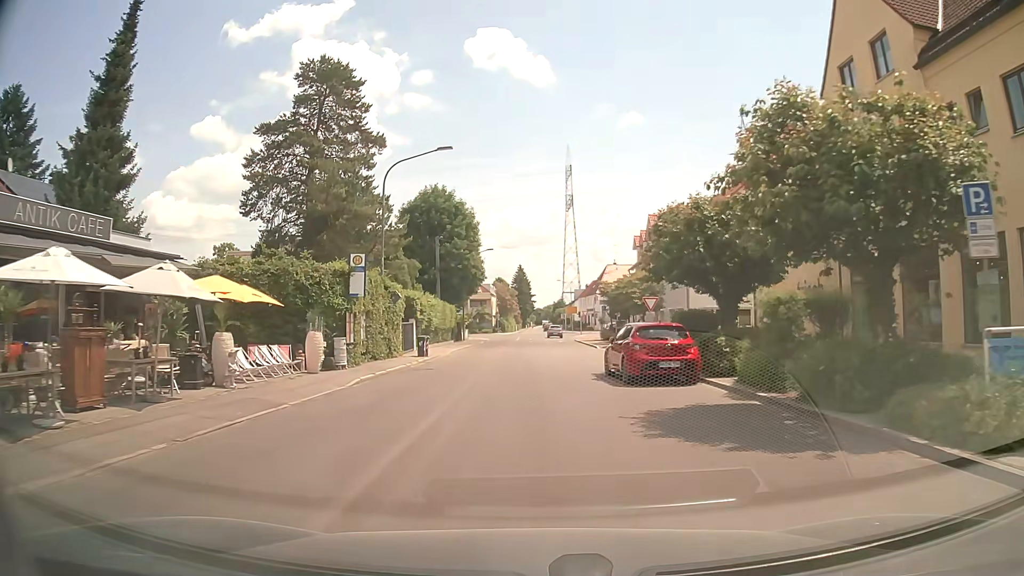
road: tertiary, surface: asphalt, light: Day
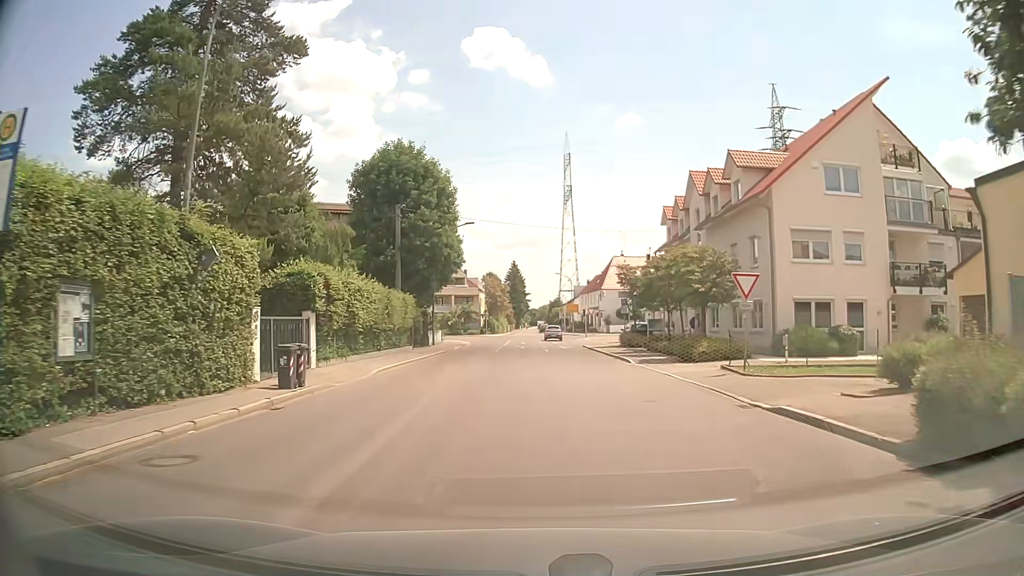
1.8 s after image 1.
(-0.1, +16.6) m; -1°
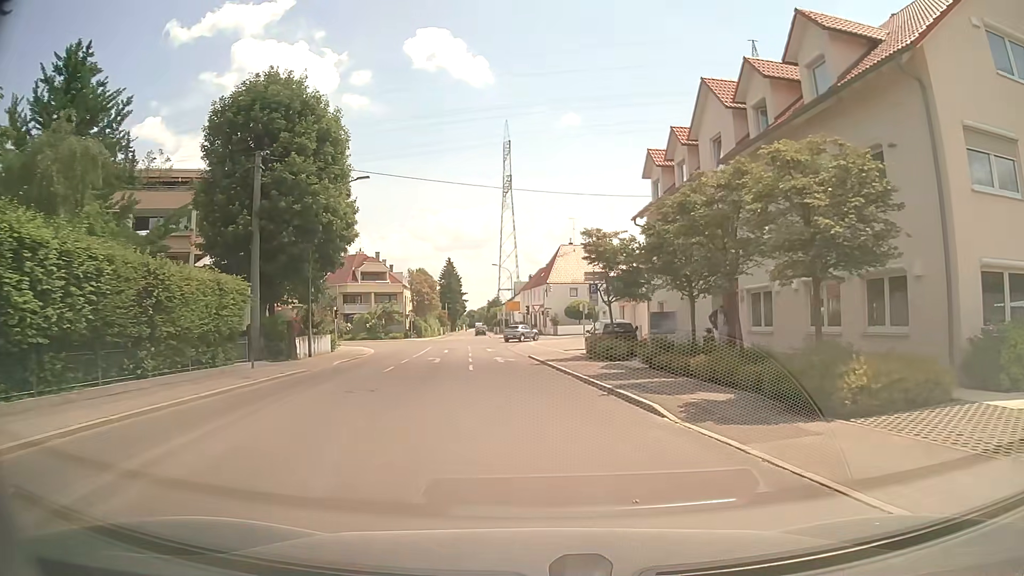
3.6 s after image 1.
(+1.0, +15.7) m; +6°
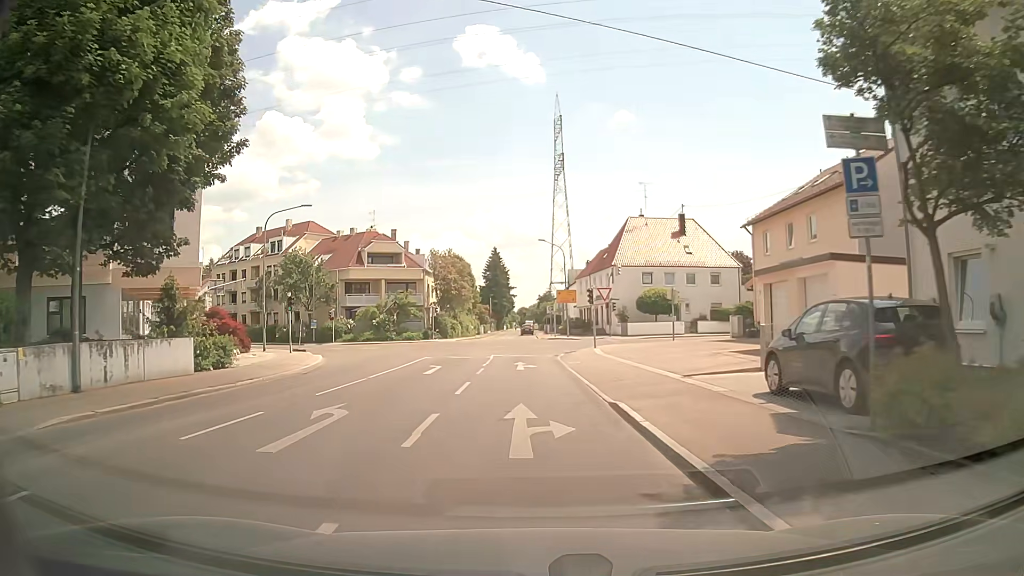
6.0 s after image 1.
(-0.4, +21.2) m; -4°
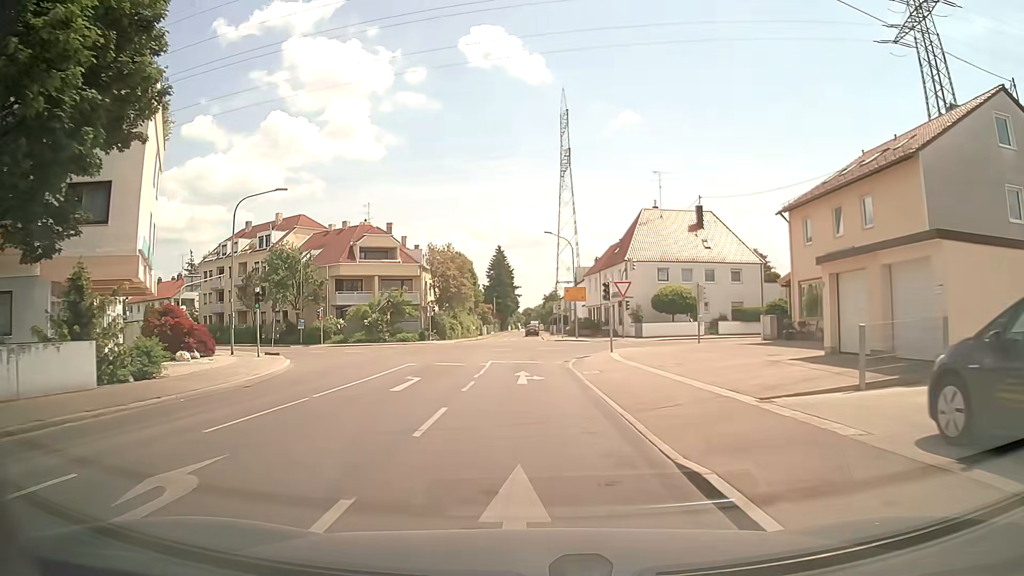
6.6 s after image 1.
(0.0, +5.2) m; 0°
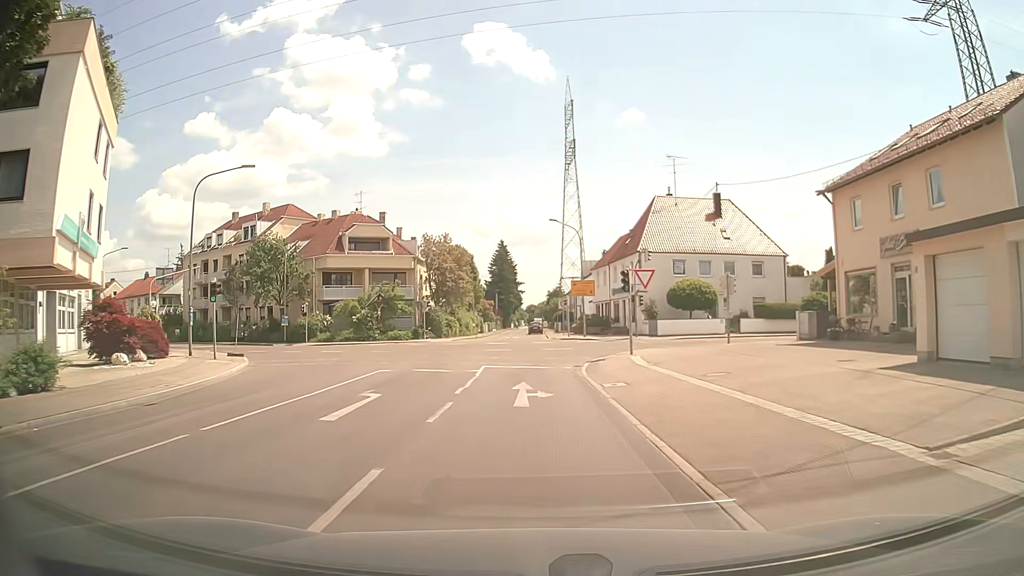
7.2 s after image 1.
(-0.1, +5.0) m; -1°
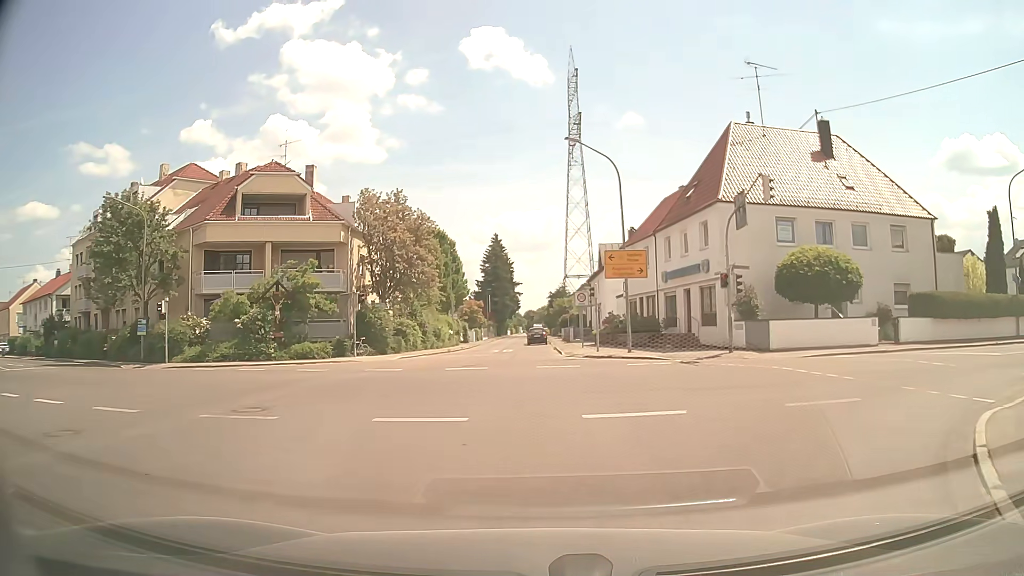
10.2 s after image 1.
(-0.2, +22.6) m; -1°
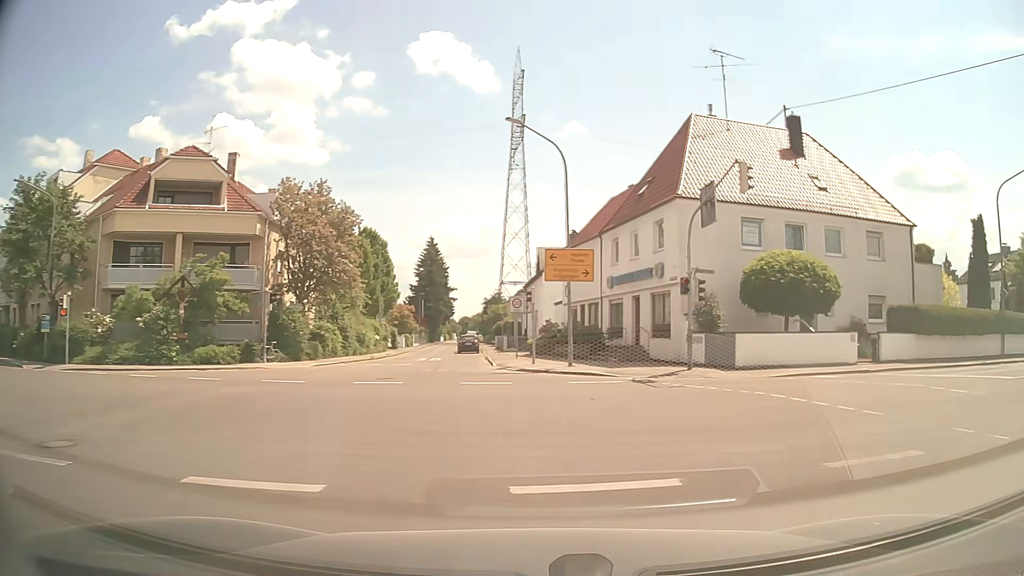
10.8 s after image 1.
(+0.1, +3.6) m; +5°
